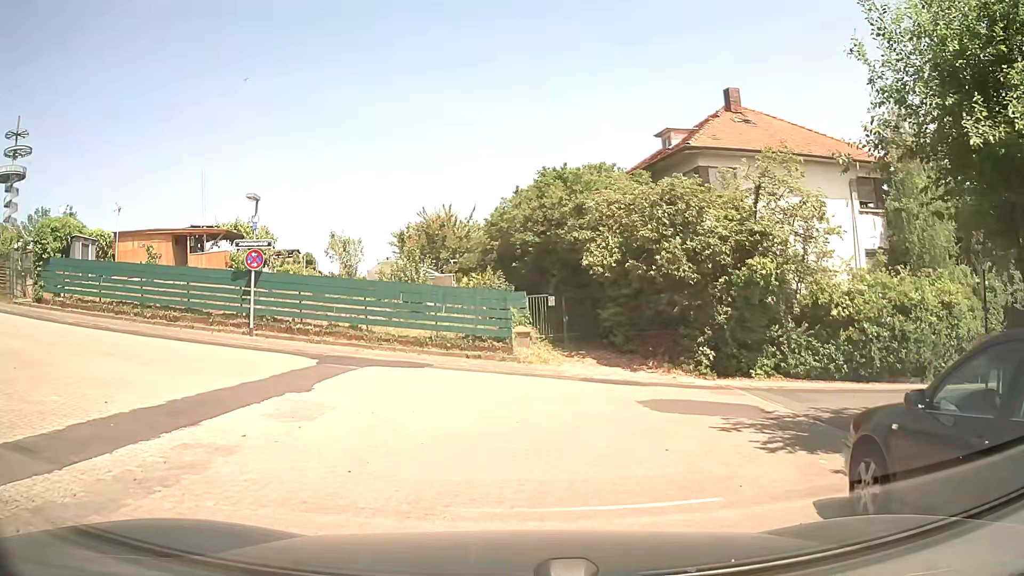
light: Day
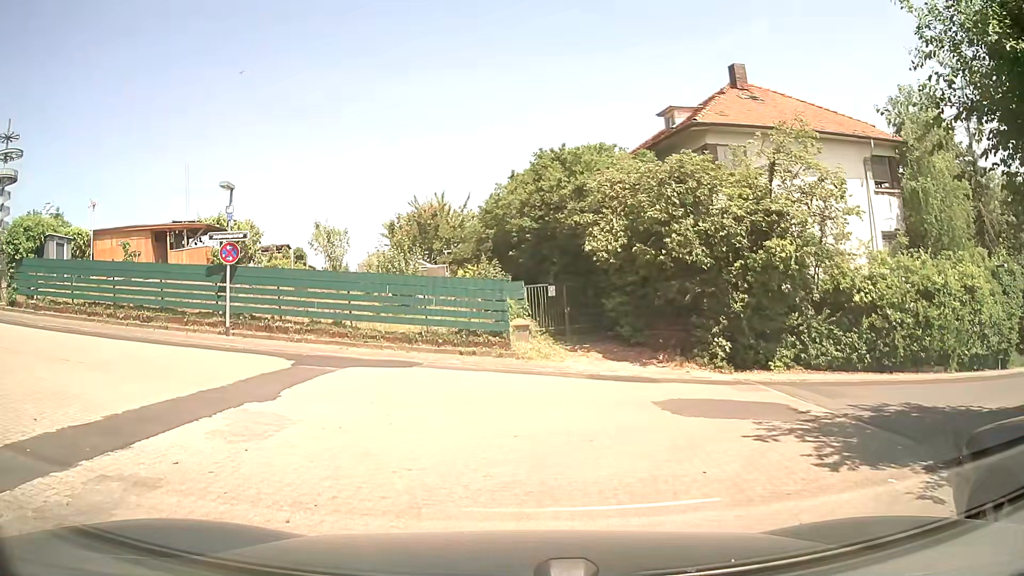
(0.0, +1.5) m; -1°
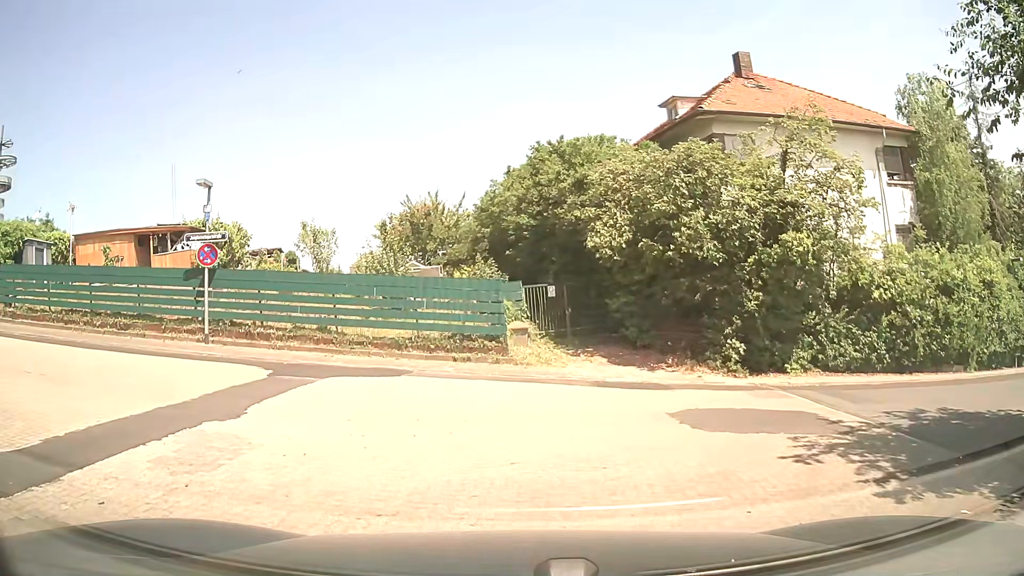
(0.0, +1.2) m; -2°
